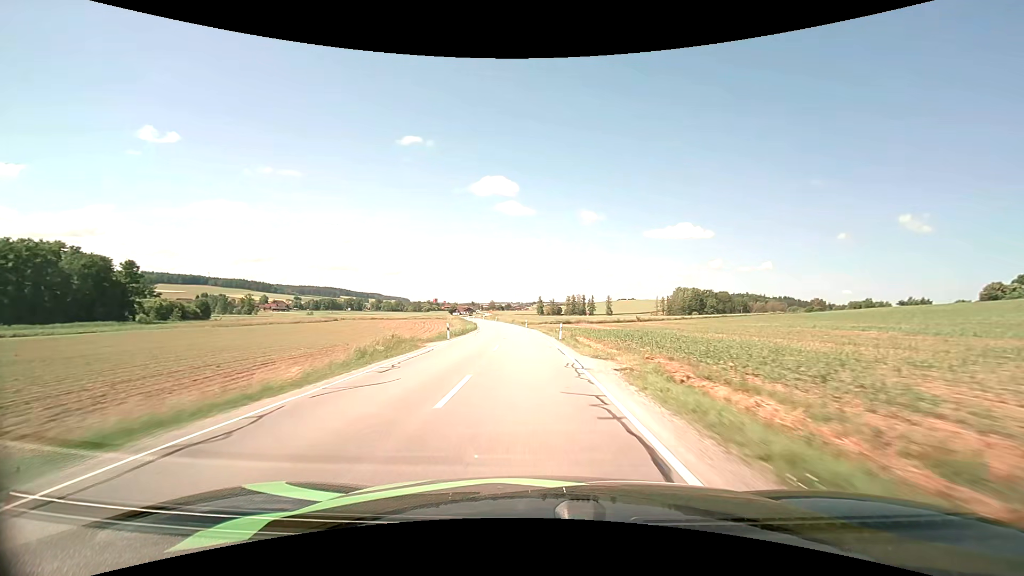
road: secondary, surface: asphalt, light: Day
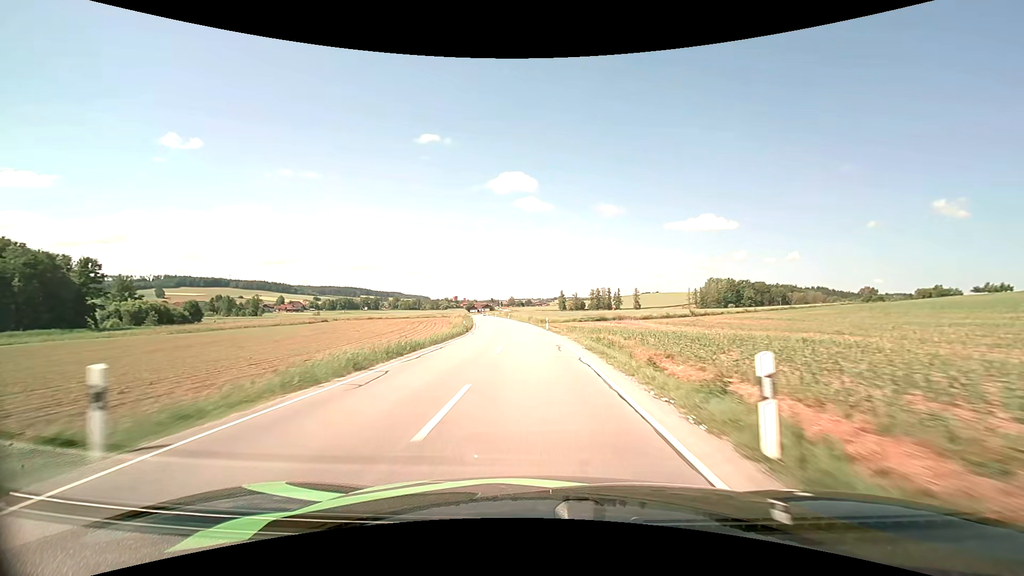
(-0.6, +26.0) m; -2°
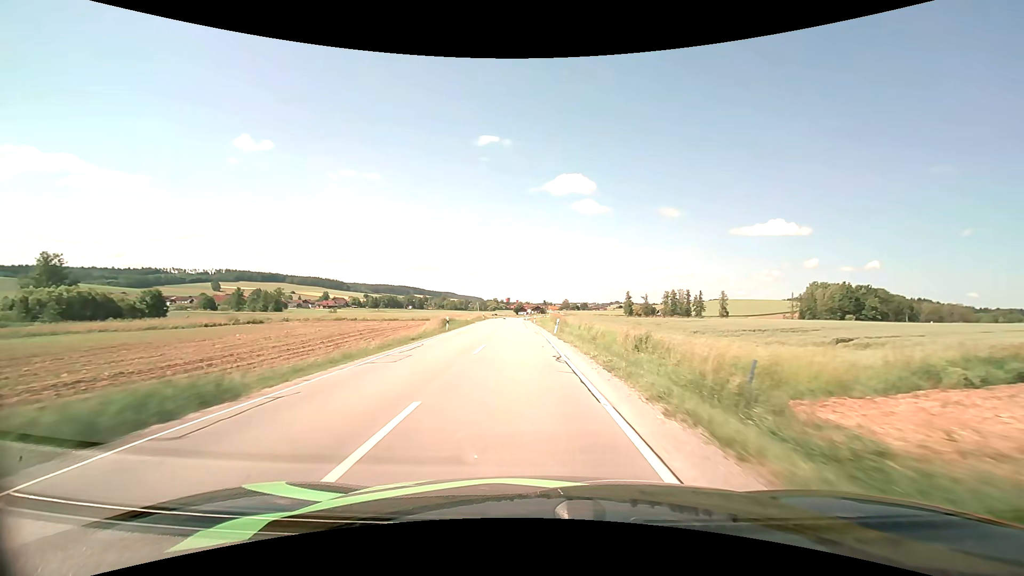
(-3.2, +61.5) m; -6°
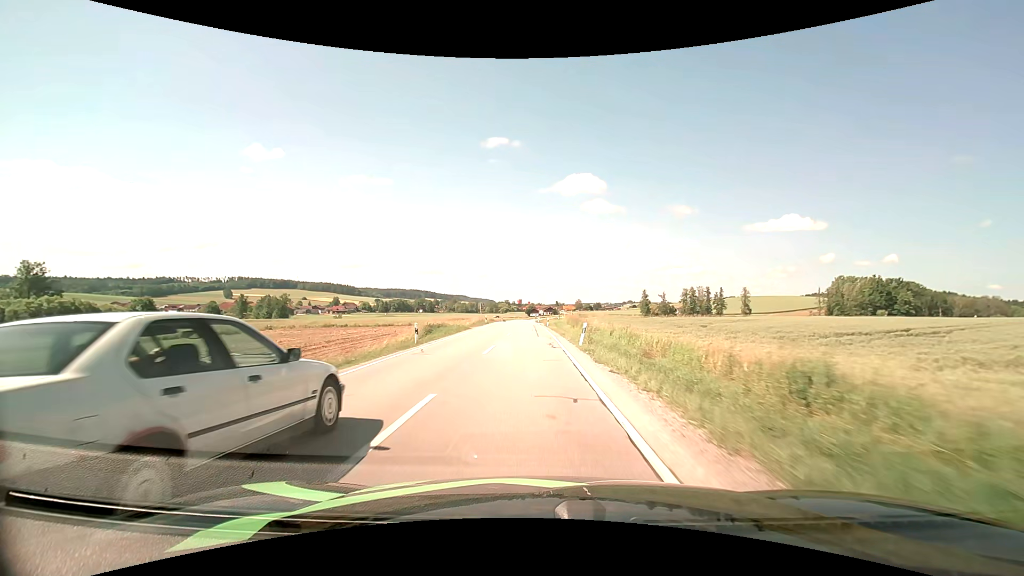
(-0.2, +11.3) m; -2°
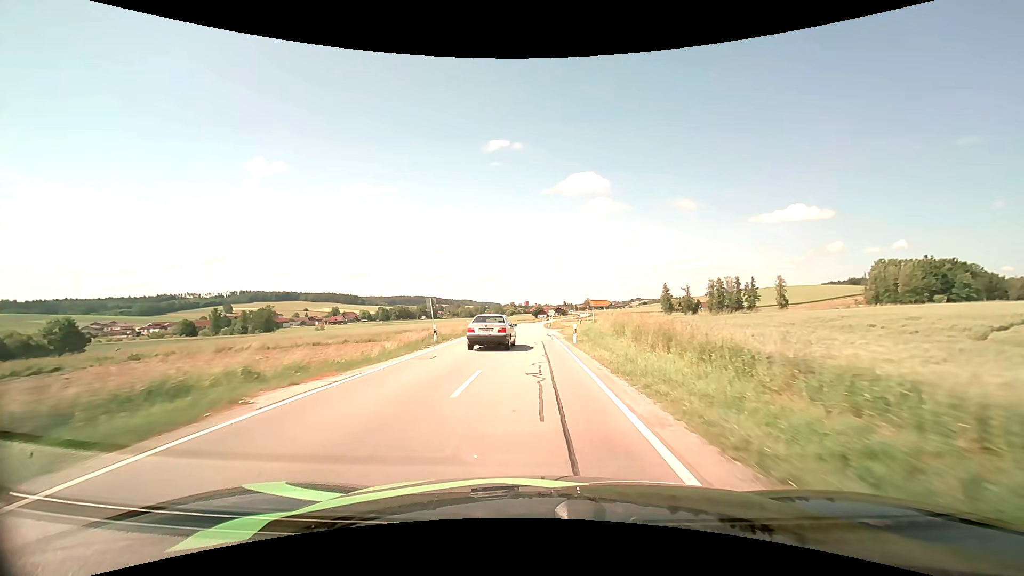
(-0.4, +31.5) m; -1°
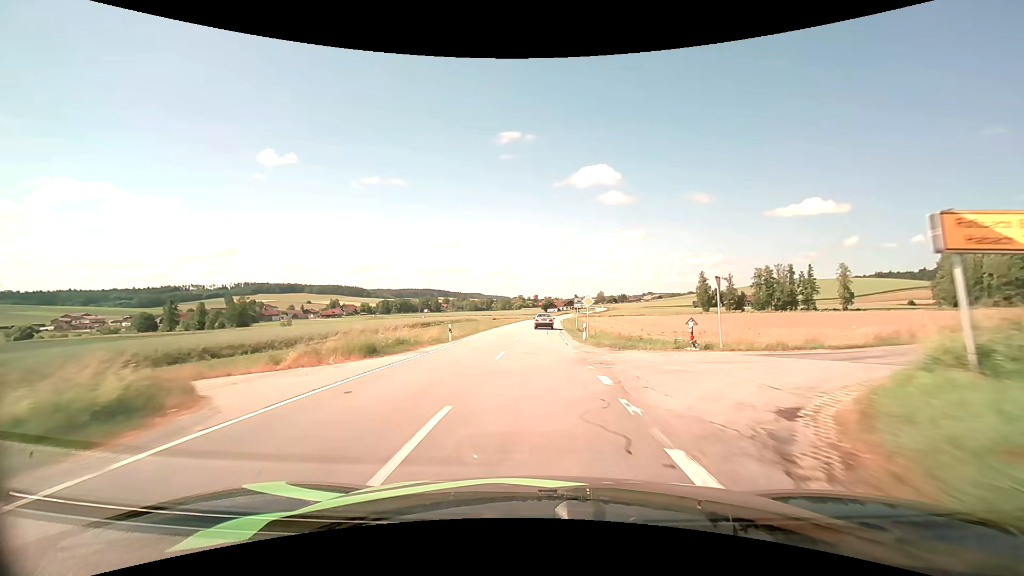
(-0.4, +41.1) m; -1°
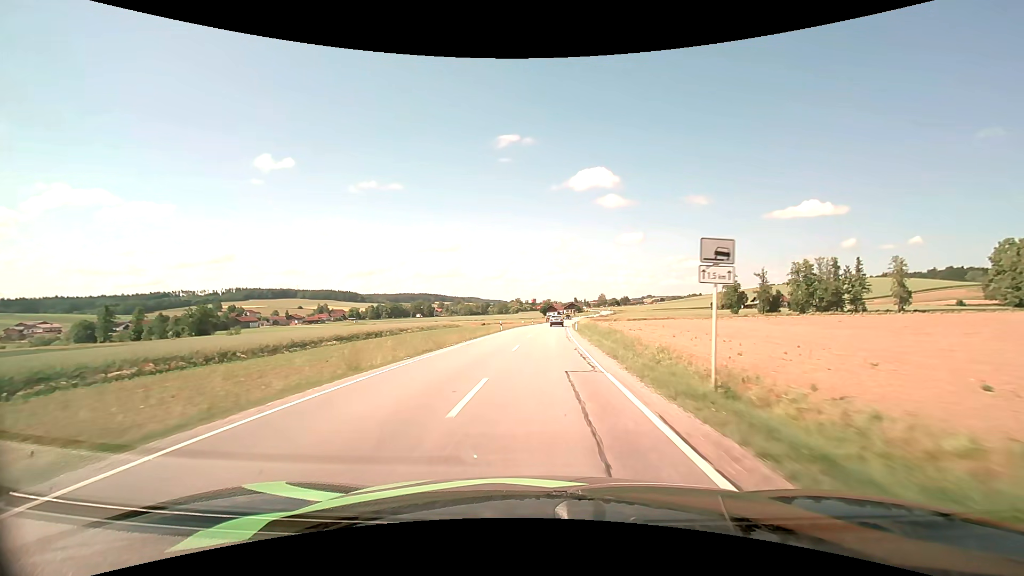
(0.0, +32.6) m; 0°
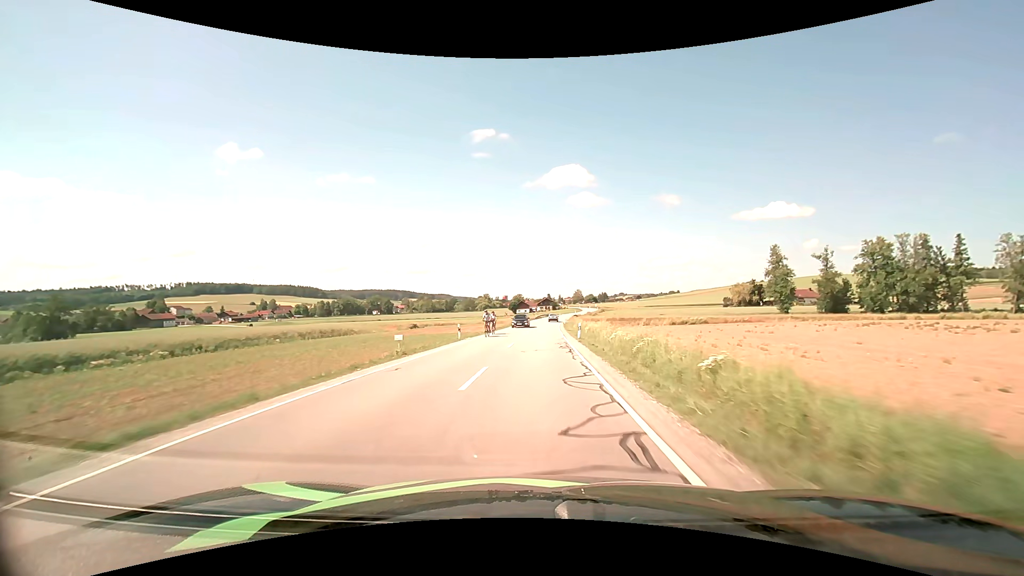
(+1.9, +57.5) m; +3°
(0, +10) (0, +20) (0, +30) (0, +40) (+1, +50) (+1, +60) (+1, +70) (+2, +80) (+3, +90) (+3, +100) m
